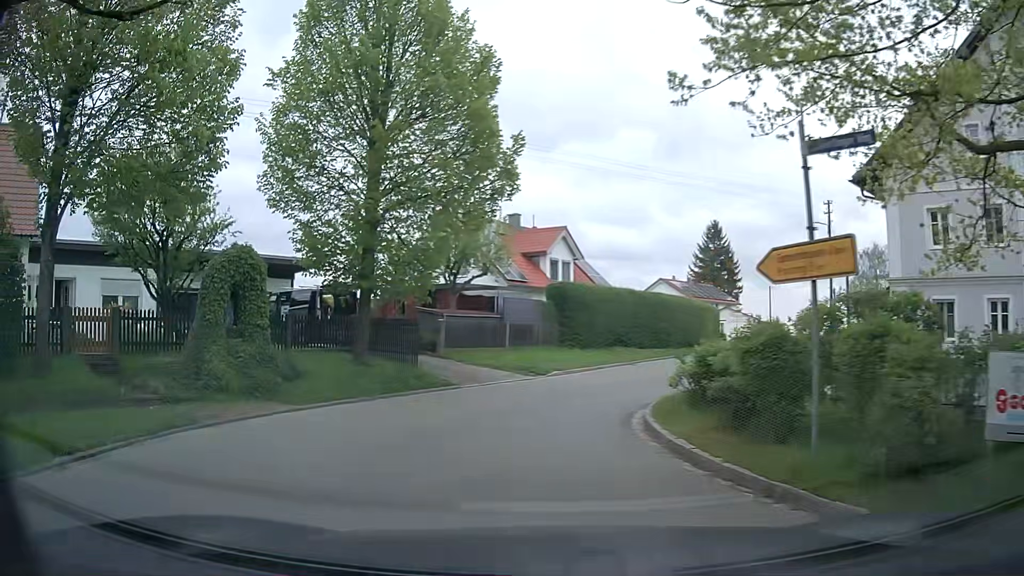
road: tertiary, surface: asphalt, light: Day
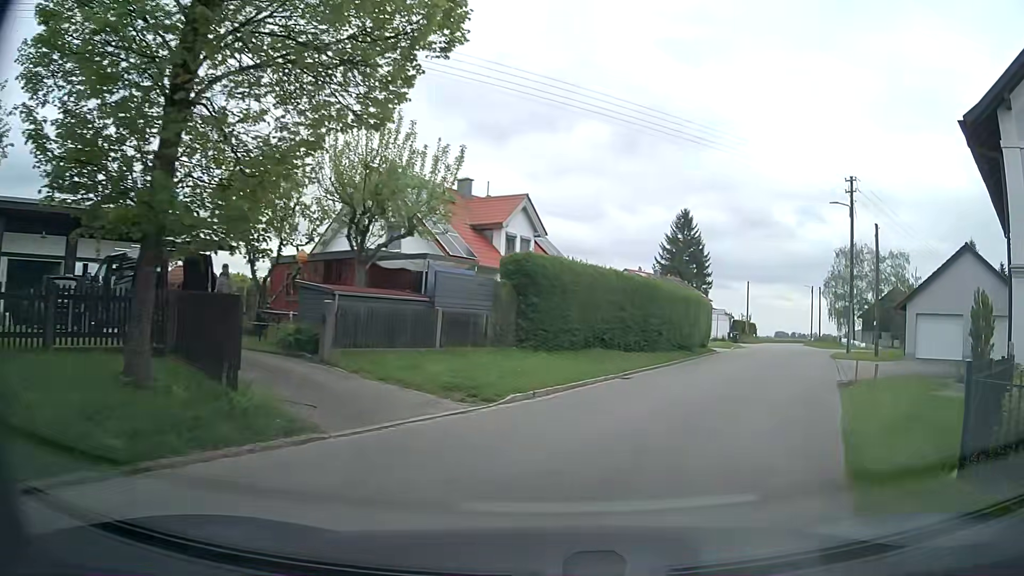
(-0.1, +8.9) m; +5°
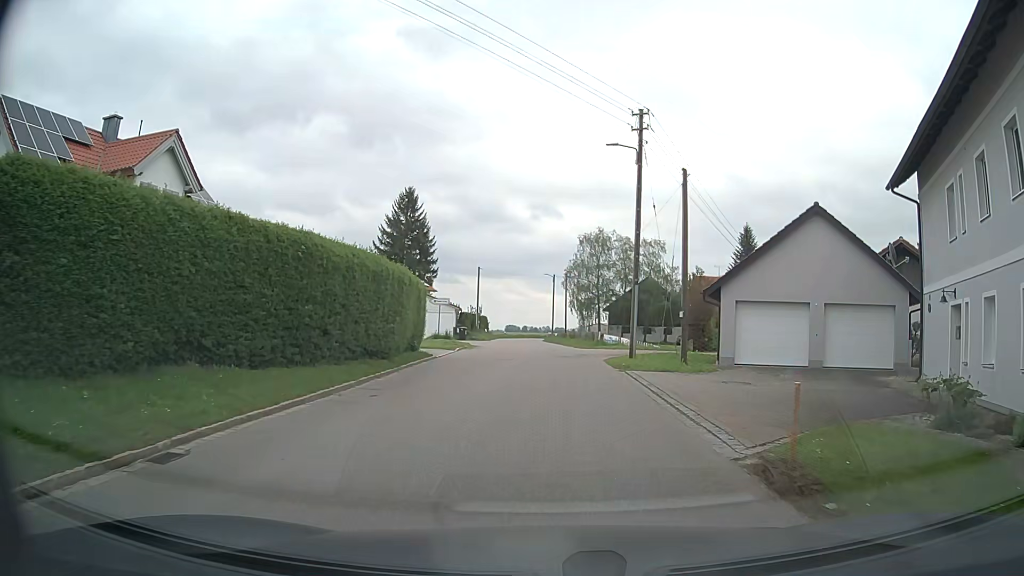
(+2.5, +11.4) m; +23°
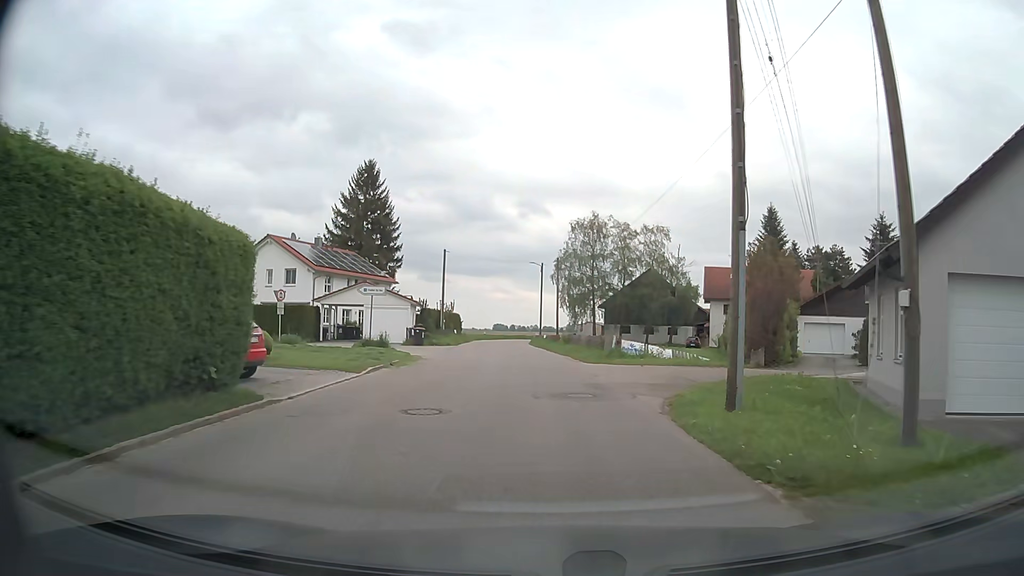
(0.0, +14.7) m; +1°
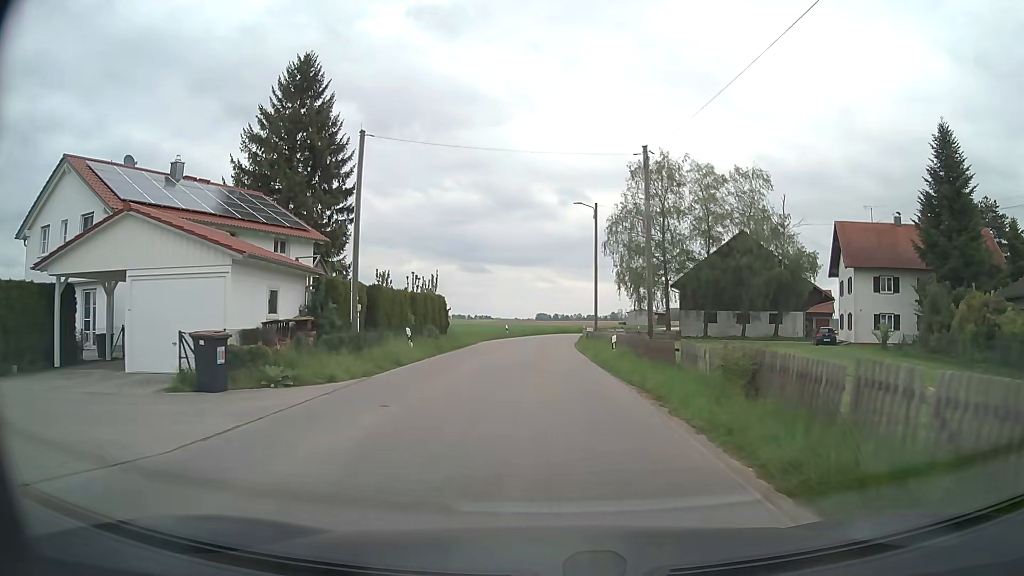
(-1.3, +29.7) m; -4°
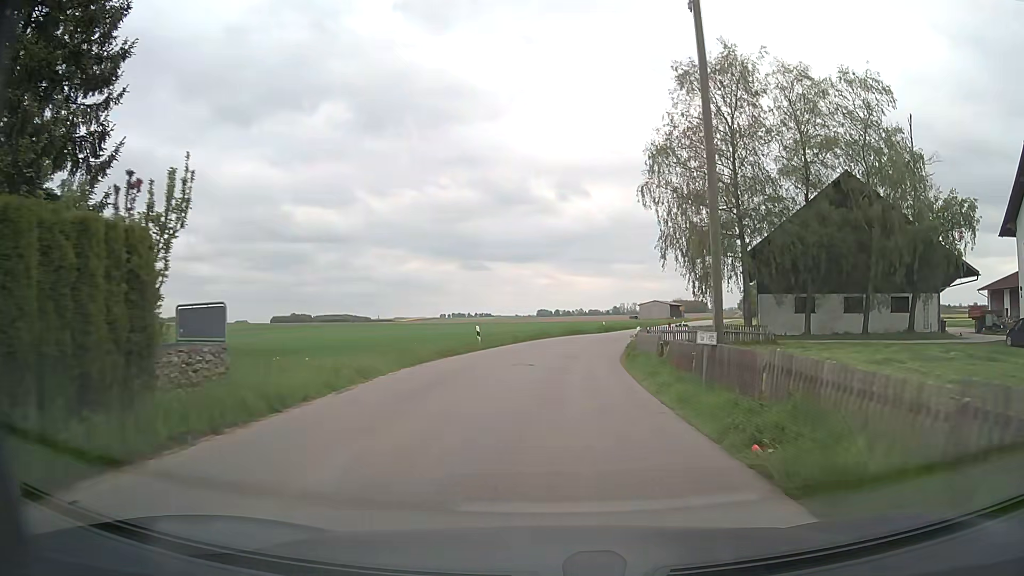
(-0.4, +26.1) m; 0°
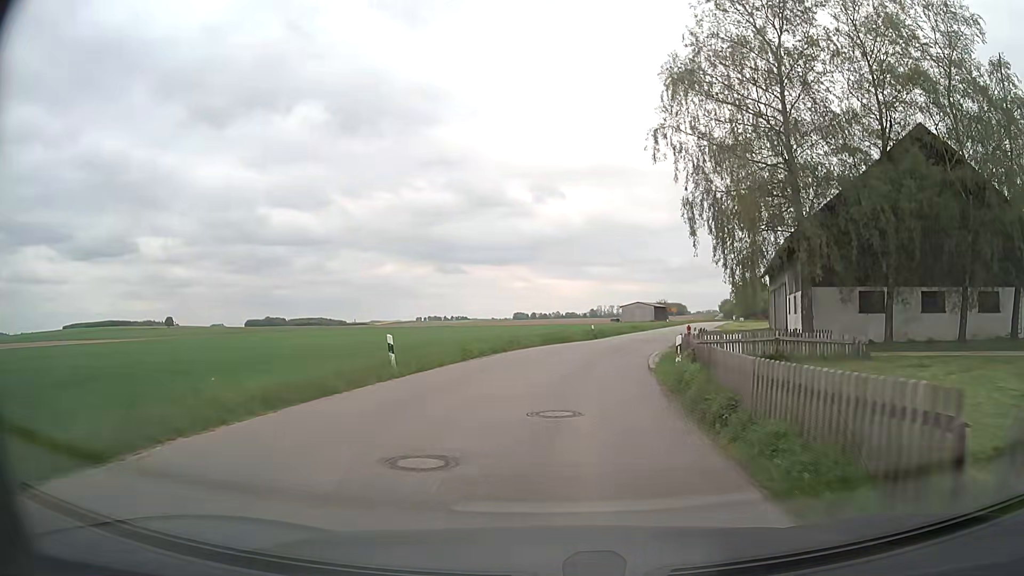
(+0.1, +13.1) m; +2°
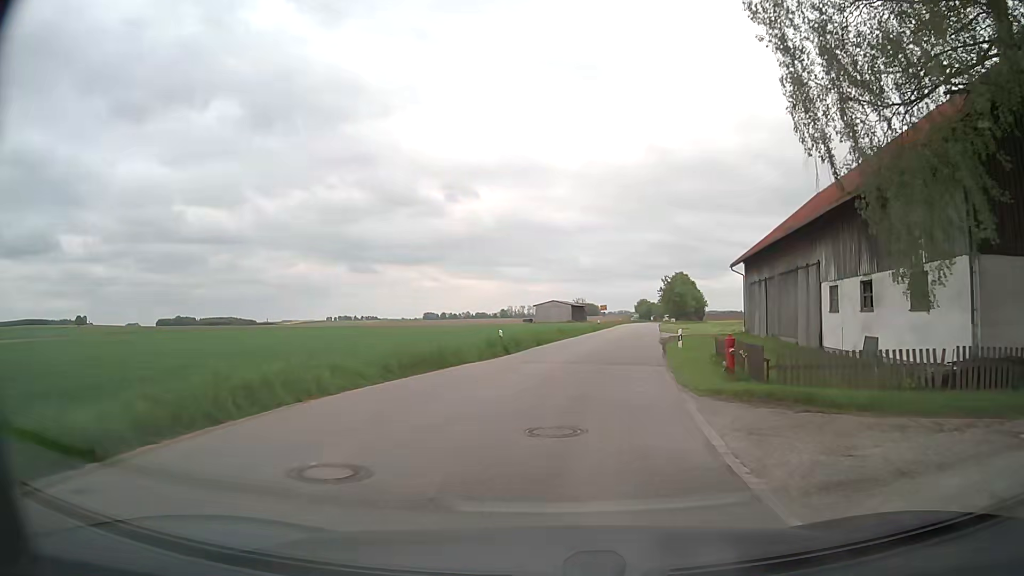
(+1.1, +19.6) m; +7°
(0, +10) (+2, +20) (+3, +30) (+5, +40) (+6, +50) (+8, +59) (+10, +69) (+11, +79) (+13, +89) (+15, +99) m
